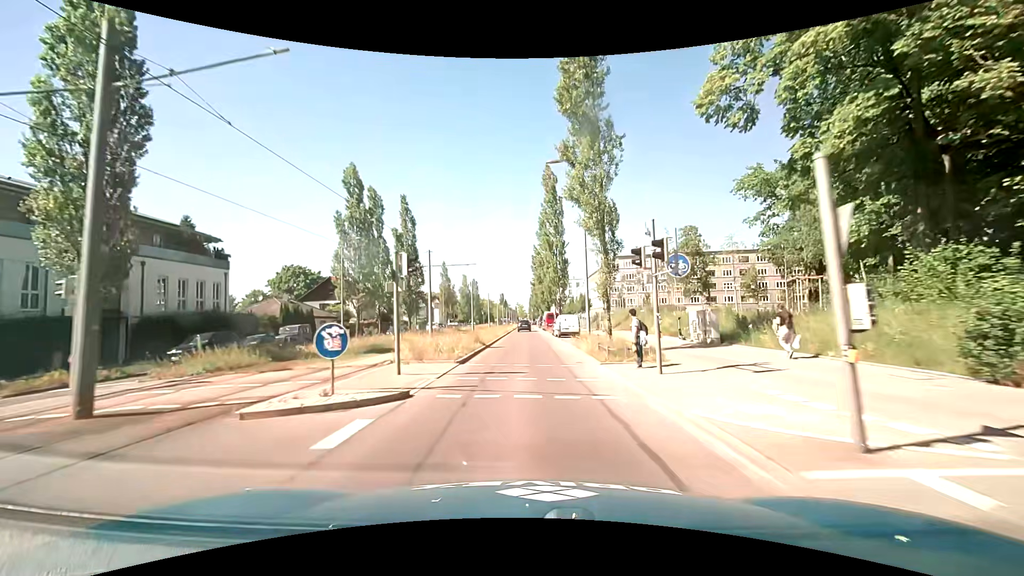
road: secondary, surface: asphalt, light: Day
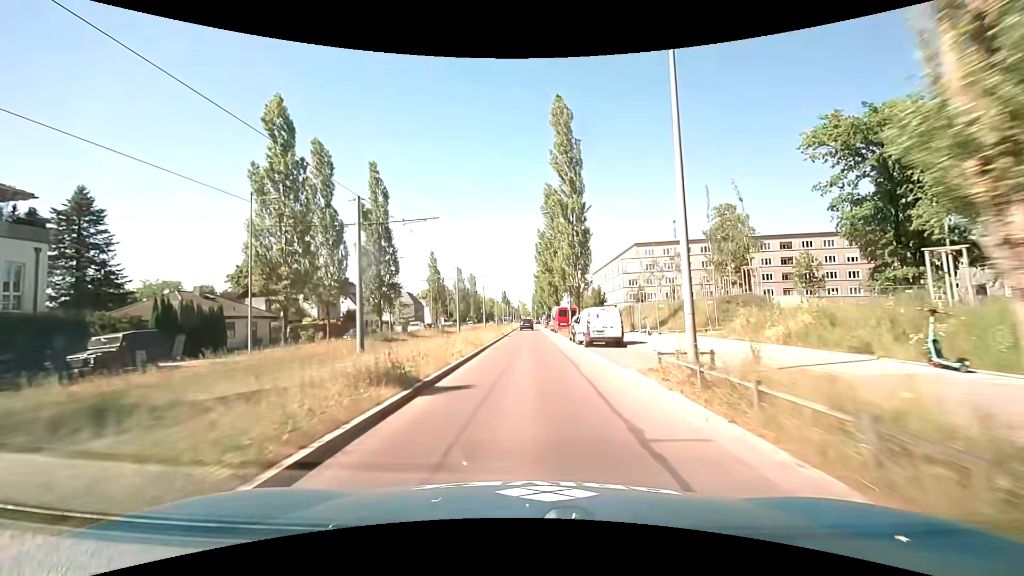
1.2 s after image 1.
(-0.1, +16.9) m; -1°
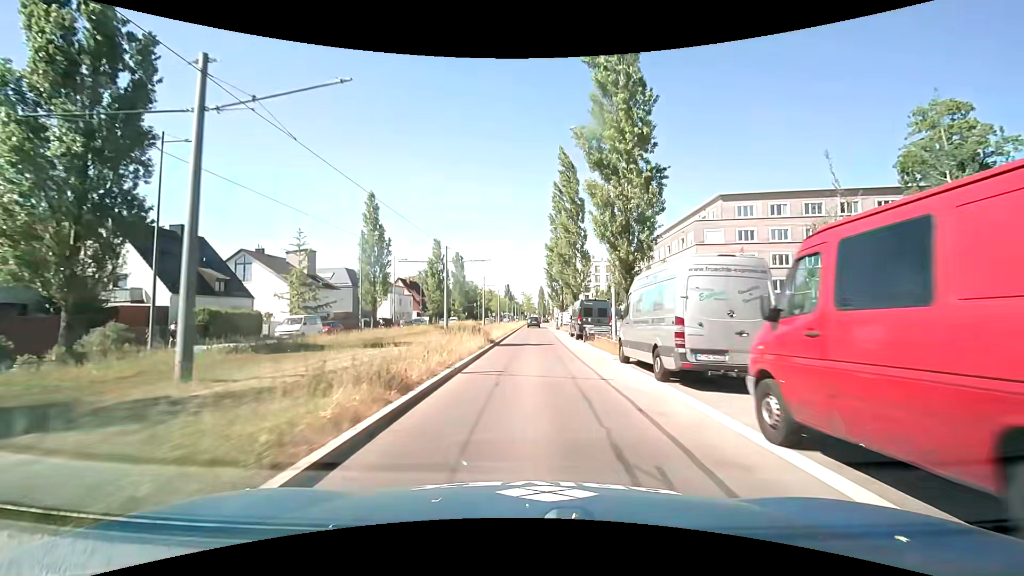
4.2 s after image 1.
(-0.1, +41.6) m; -1°
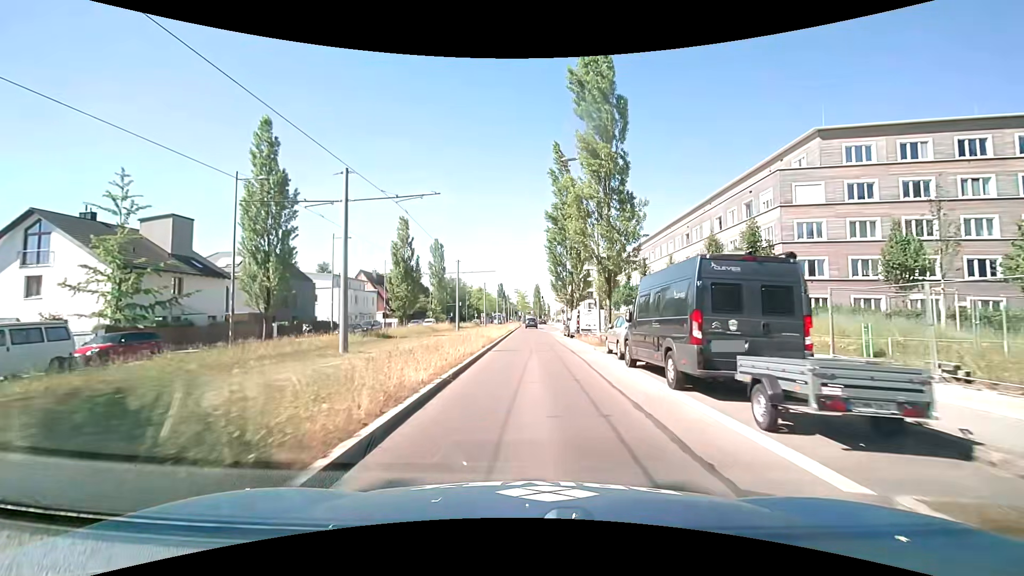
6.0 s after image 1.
(+0.1, +21.2) m; +1°
(0, +10) (0, +20) (0, +30) (0, +40) (0, +50) (0, +60) (0, +70) (-1, +80) (-1, +90) (0, +100) m
